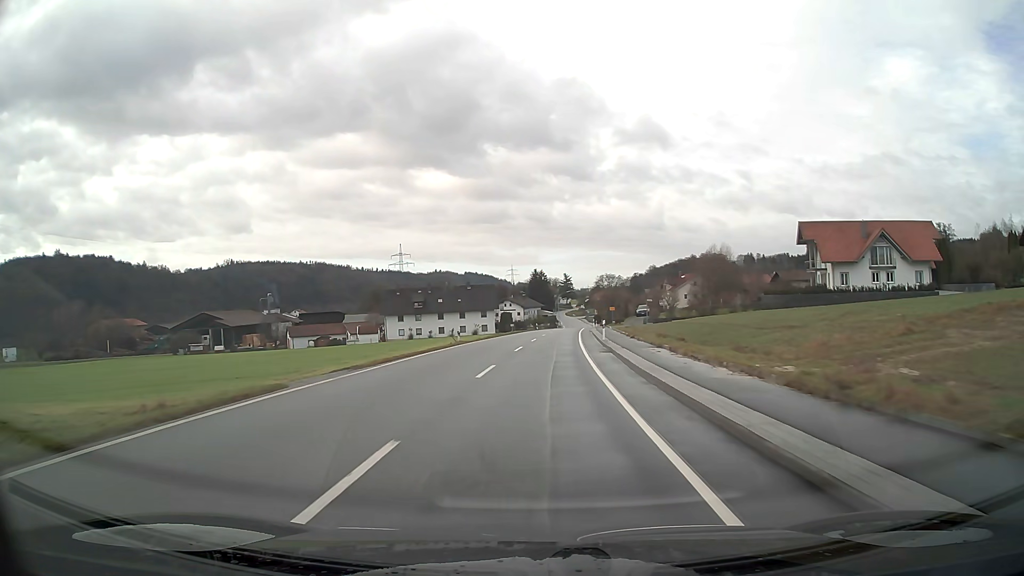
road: secondary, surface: asphalt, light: Day
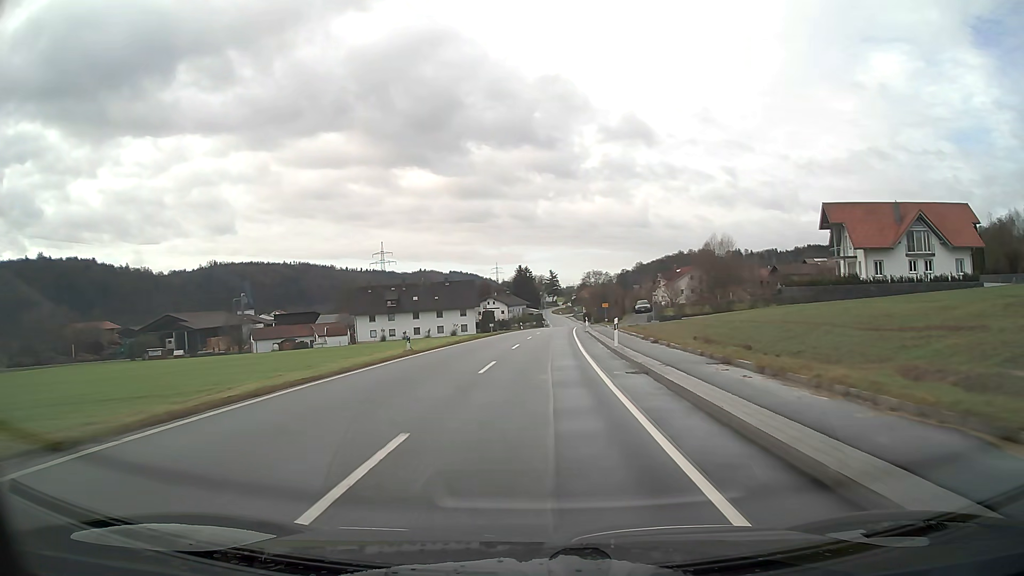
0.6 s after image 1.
(+0.1, +11.5) m; +1°
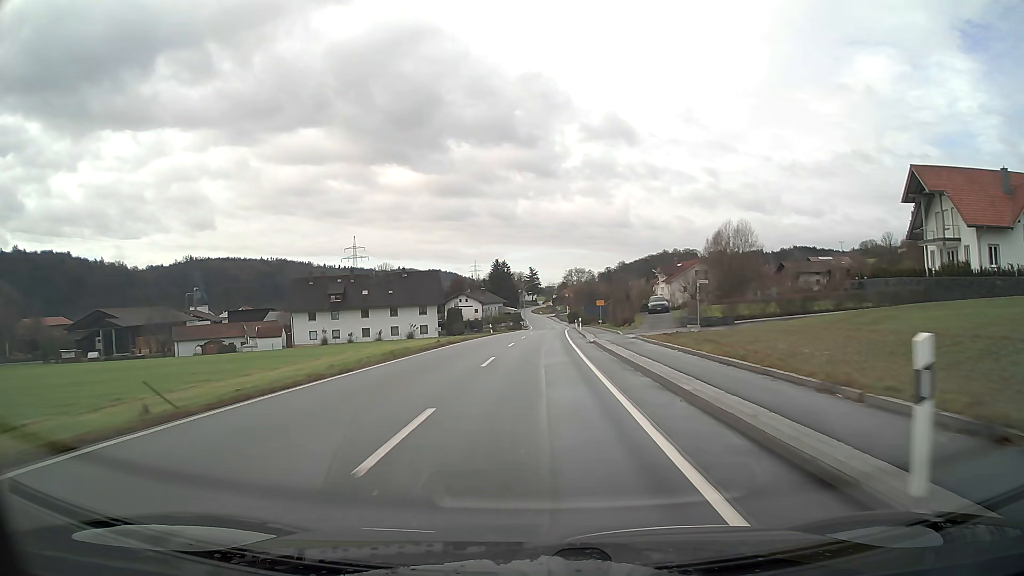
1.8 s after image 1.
(+0.3, +21.7) m; +1°
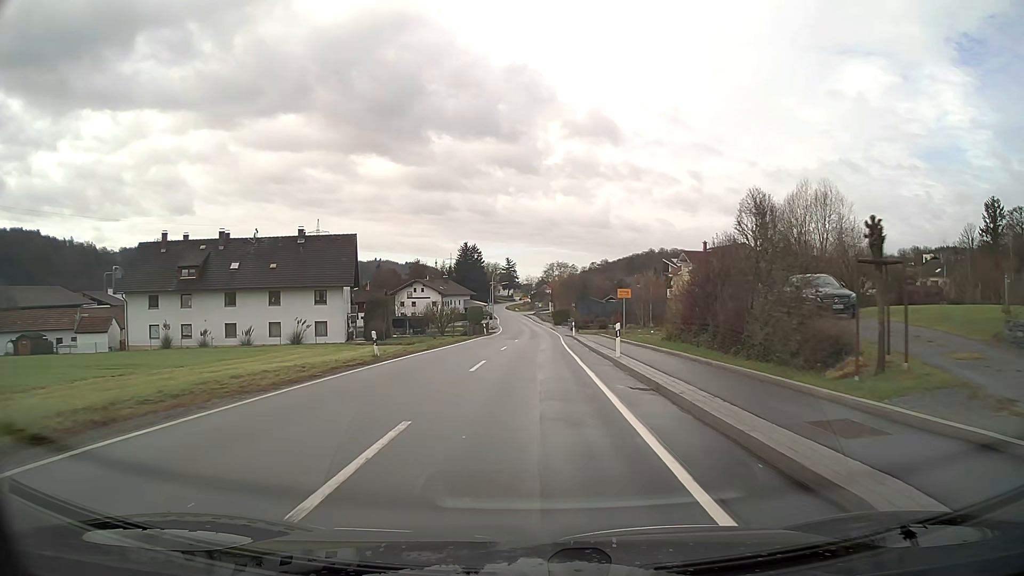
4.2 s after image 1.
(+0.6, +37.0) m; +2°
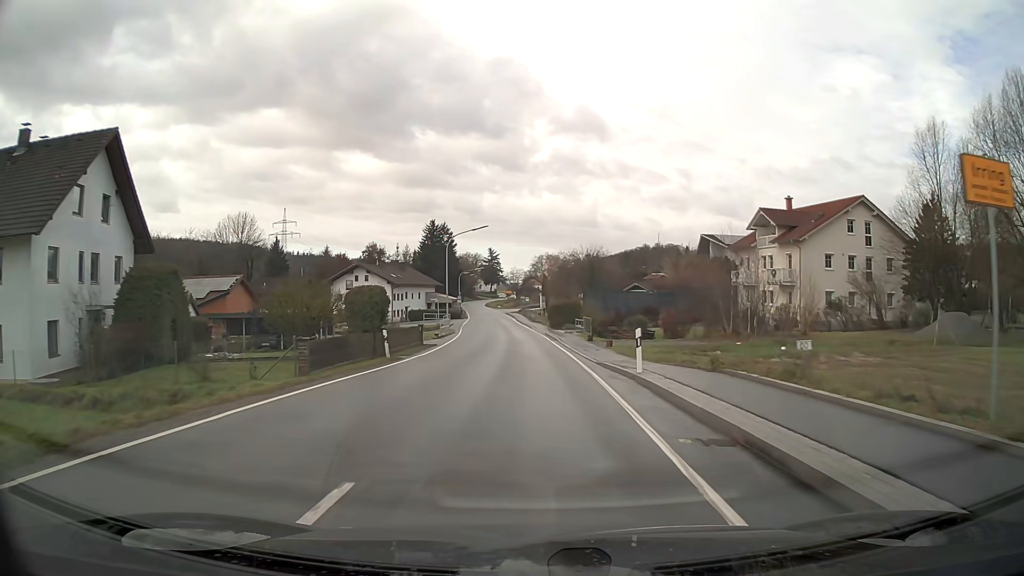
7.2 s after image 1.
(+0.3, +37.6) m; +1°
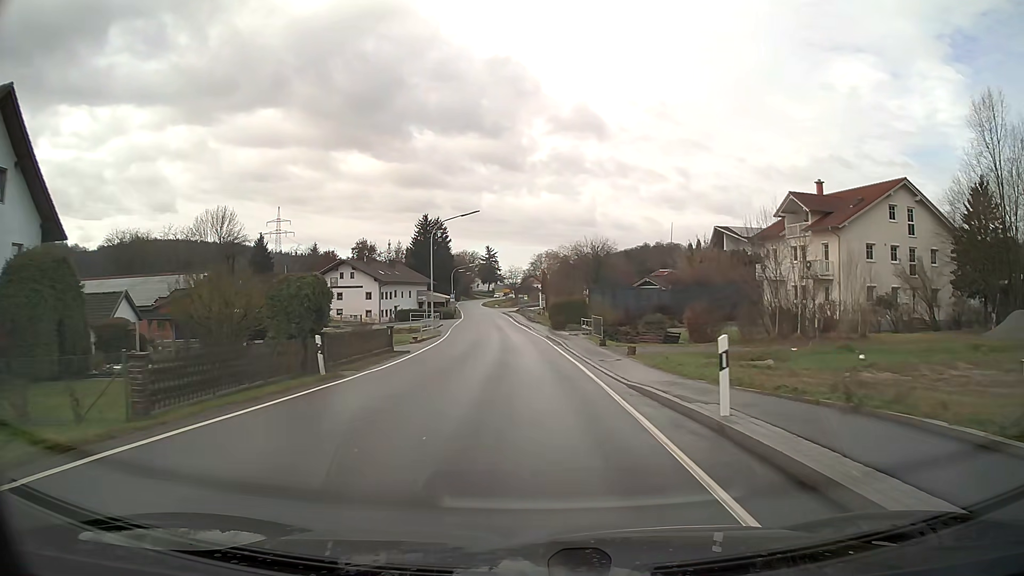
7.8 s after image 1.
(0.0, +7.6) m; 0°
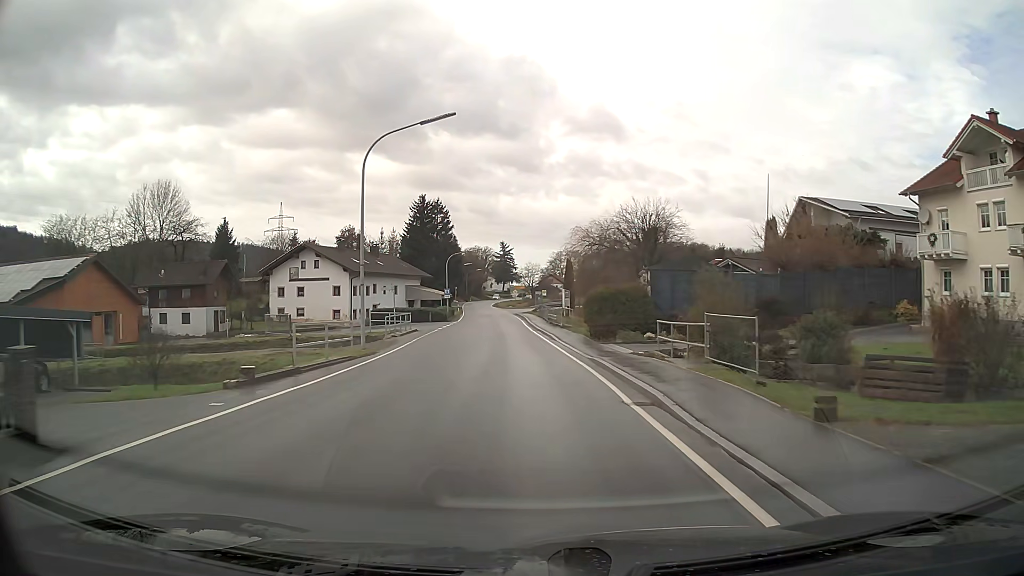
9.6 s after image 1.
(-0.3, +22.9) m; -2°
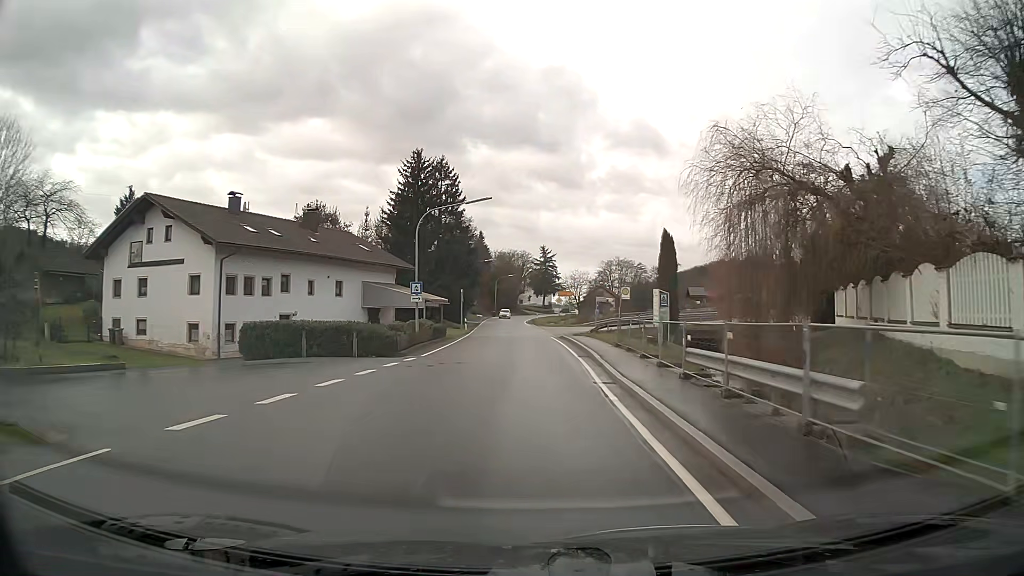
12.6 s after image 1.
(-1.1, +37.7) m; -3°
